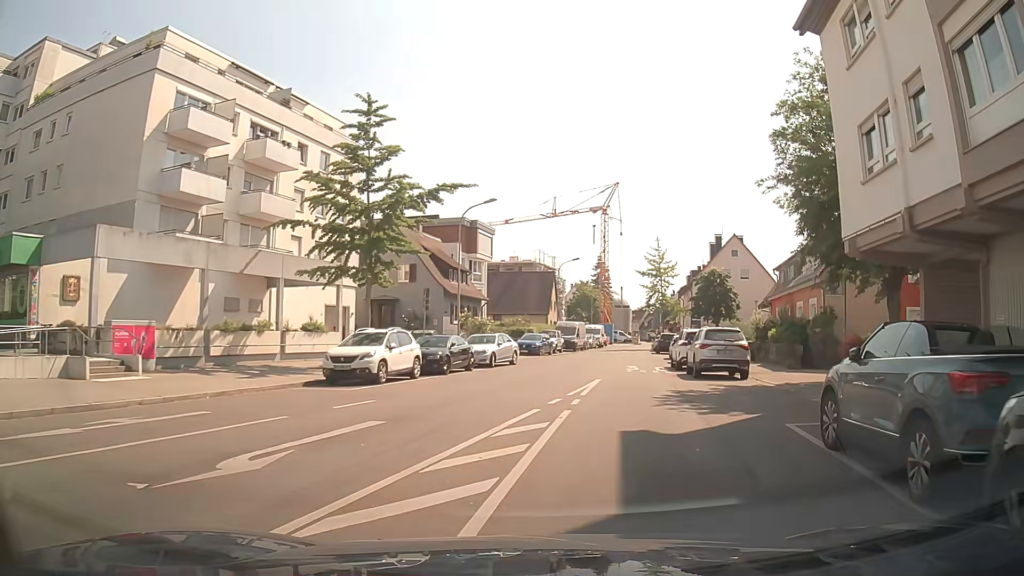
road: residential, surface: asphalt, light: Day
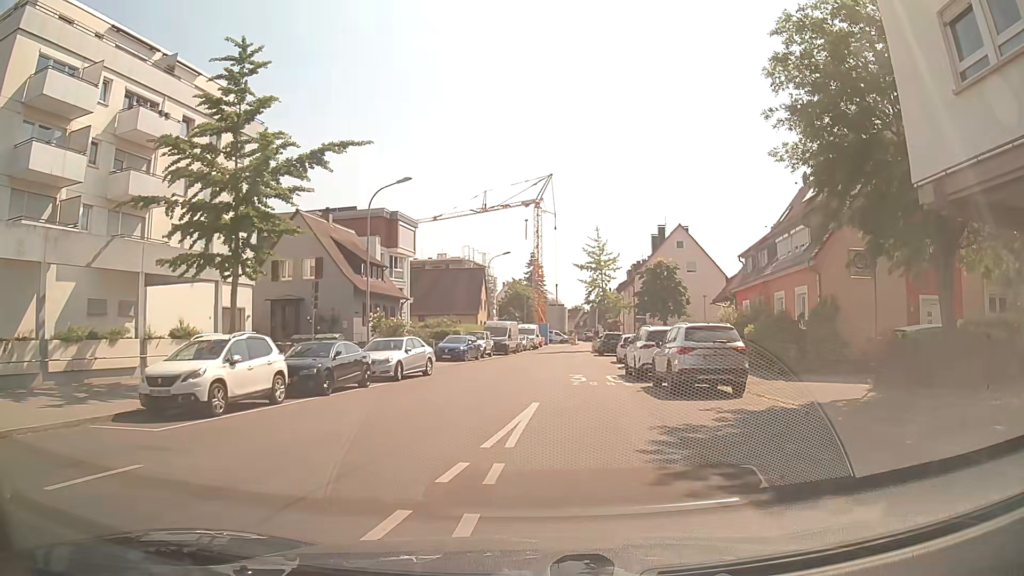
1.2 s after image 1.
(+0.4, +6.4) m; +4°
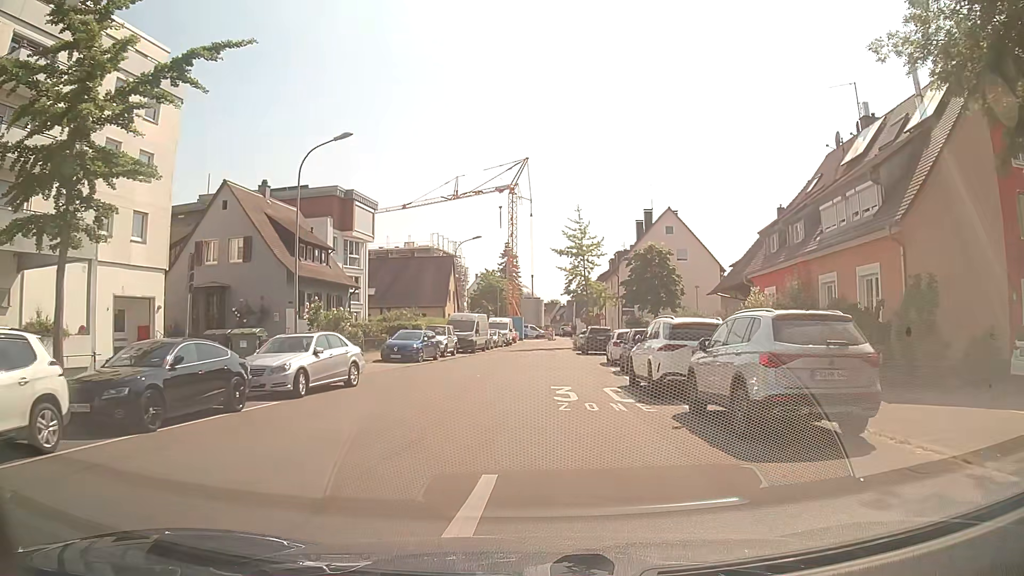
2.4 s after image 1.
(+0.2, +7.4) m; +3°
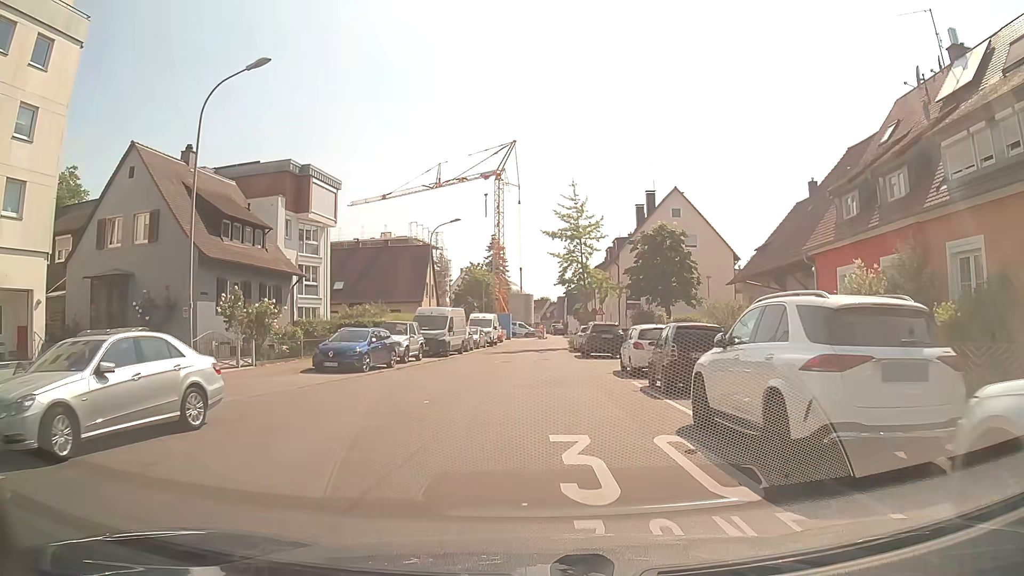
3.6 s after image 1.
(-0.1, +8.4) m; 0°
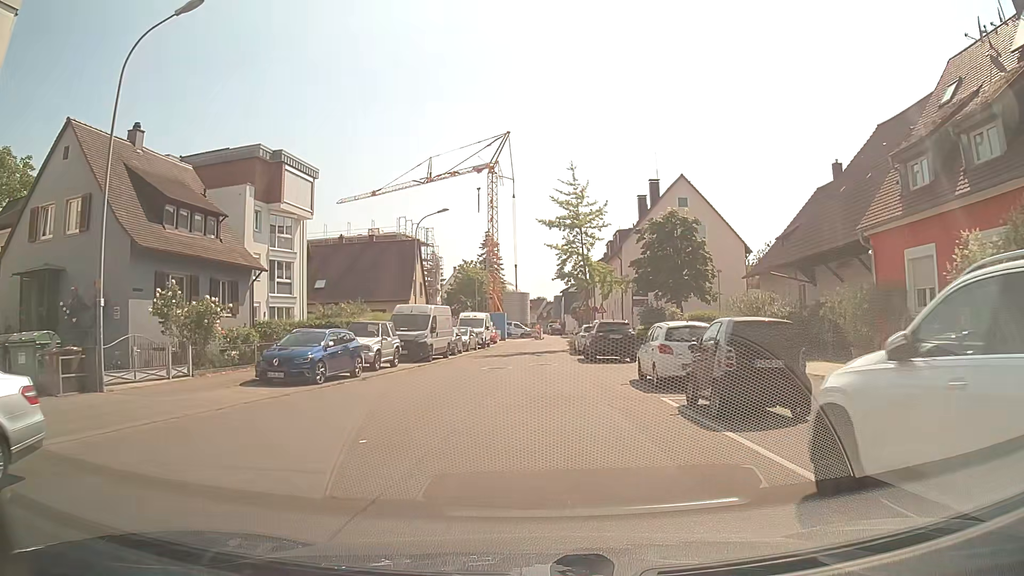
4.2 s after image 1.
(0.0, +4.6) m; -1°
